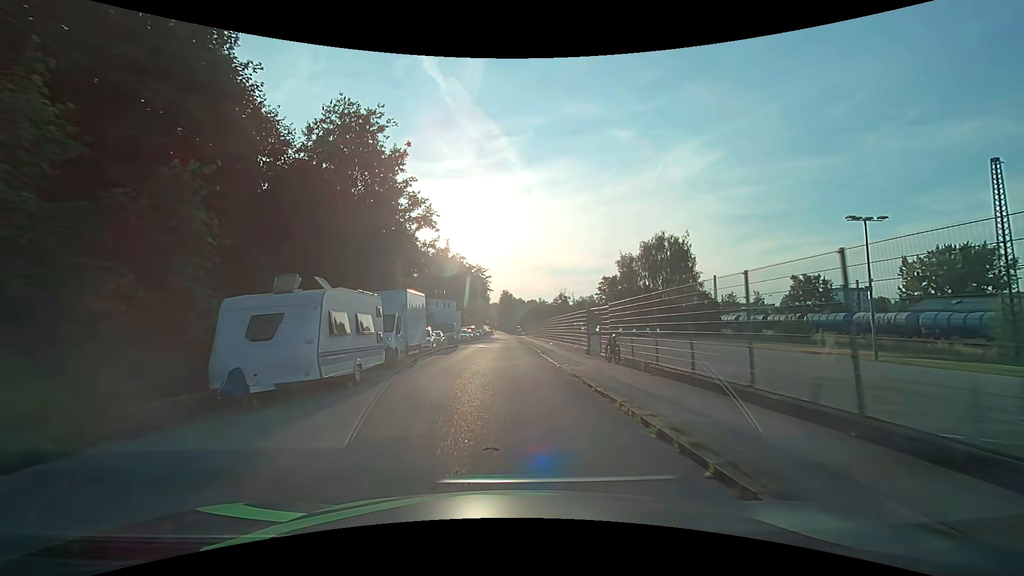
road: residential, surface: asphalt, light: Day
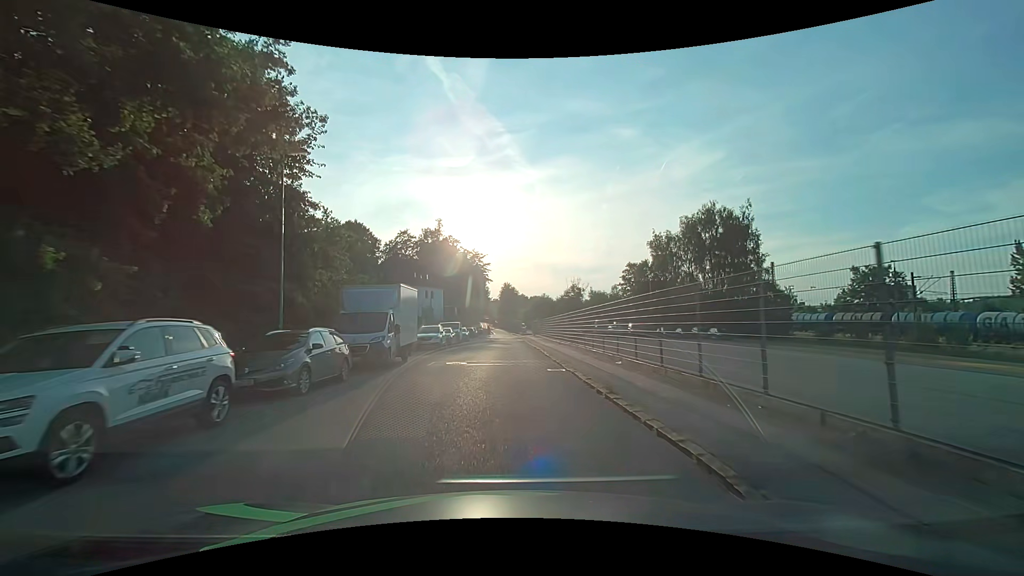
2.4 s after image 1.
(-0.1, +24.0) m; 0°
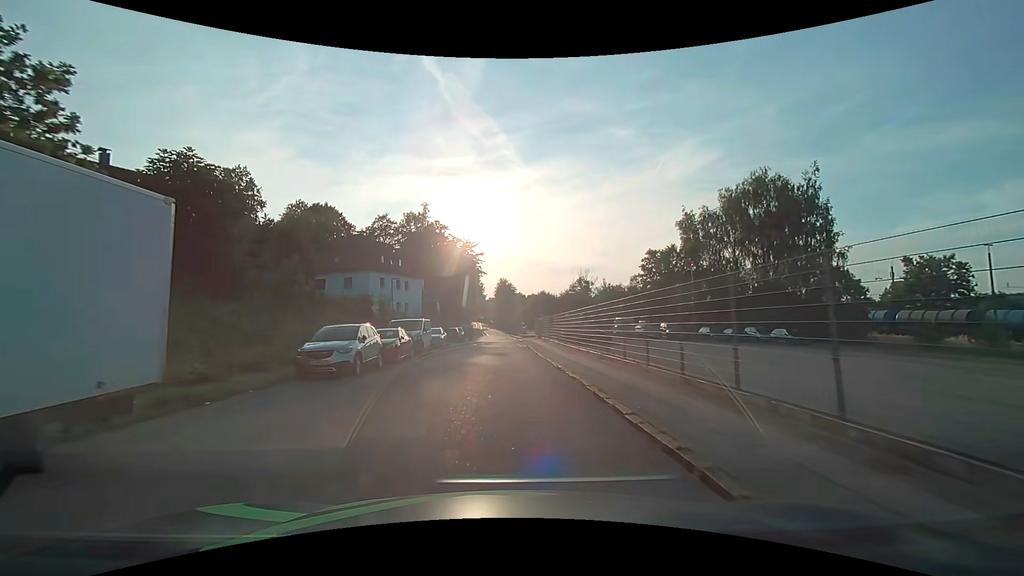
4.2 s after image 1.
(+0.1, +17.1) m; 0°
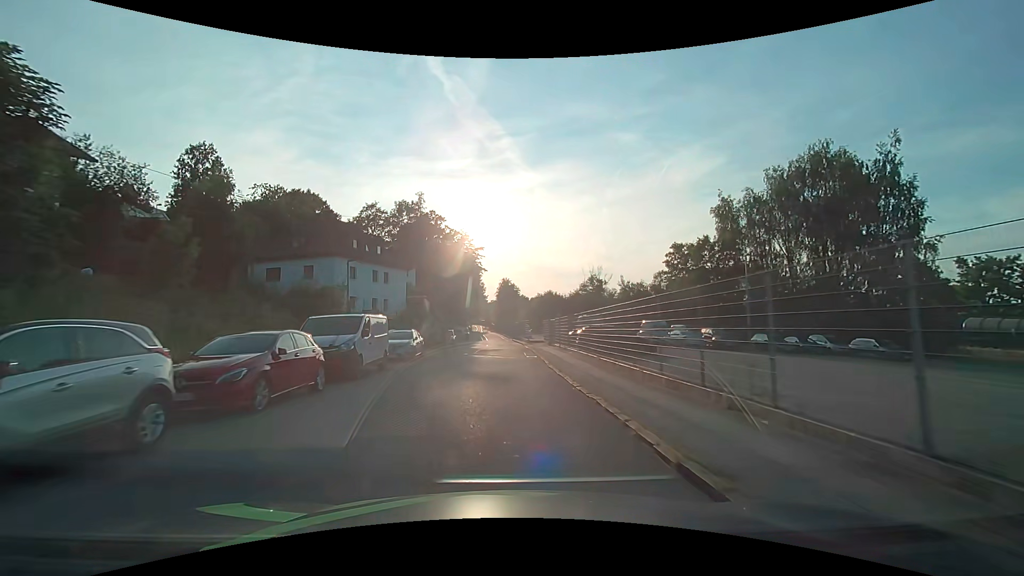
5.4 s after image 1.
(0.0, +11.3) m; 0°
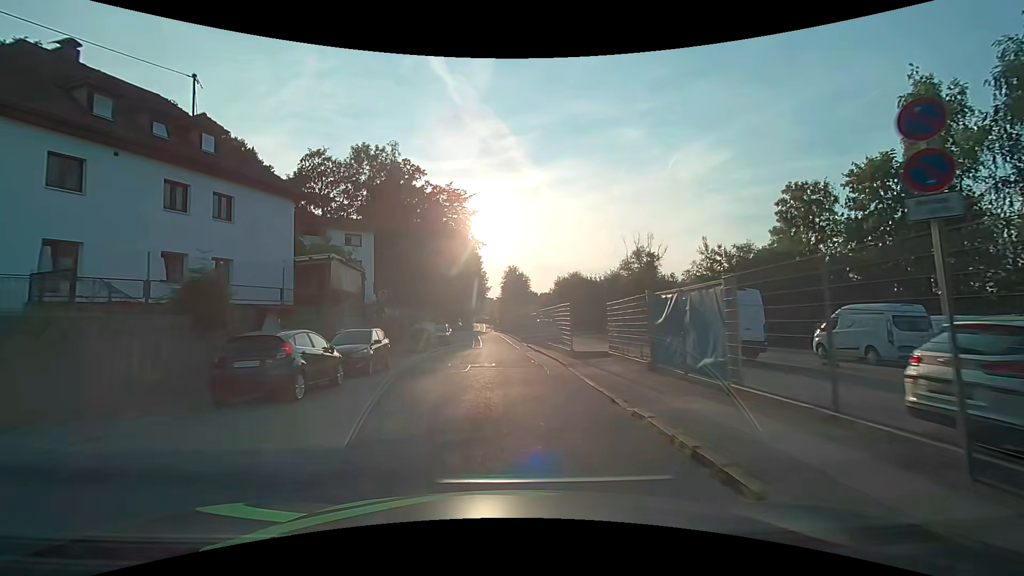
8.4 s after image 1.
(-0.1, +28.8) m; -1°
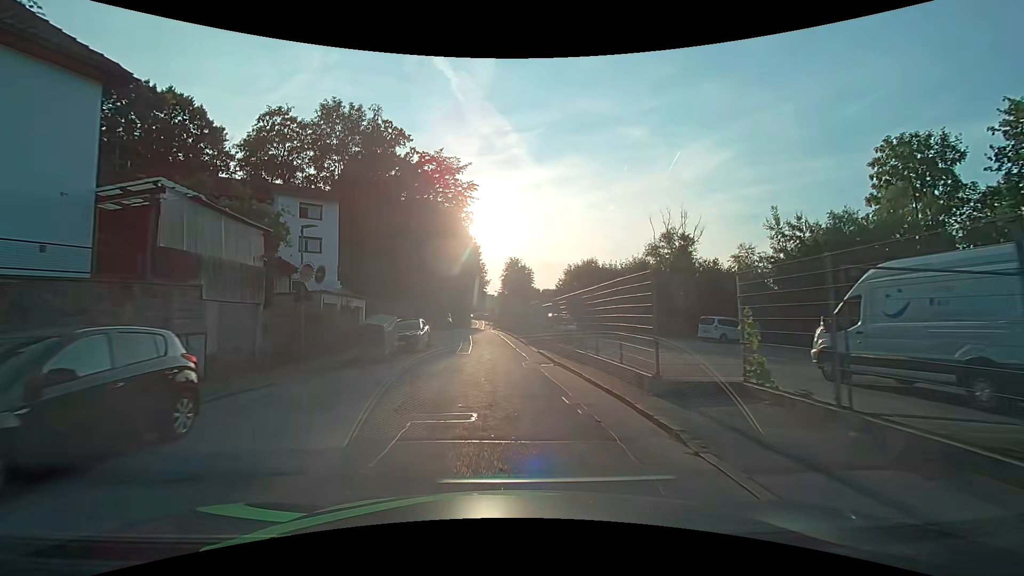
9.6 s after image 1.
(0.0, +11.4) m; 0°
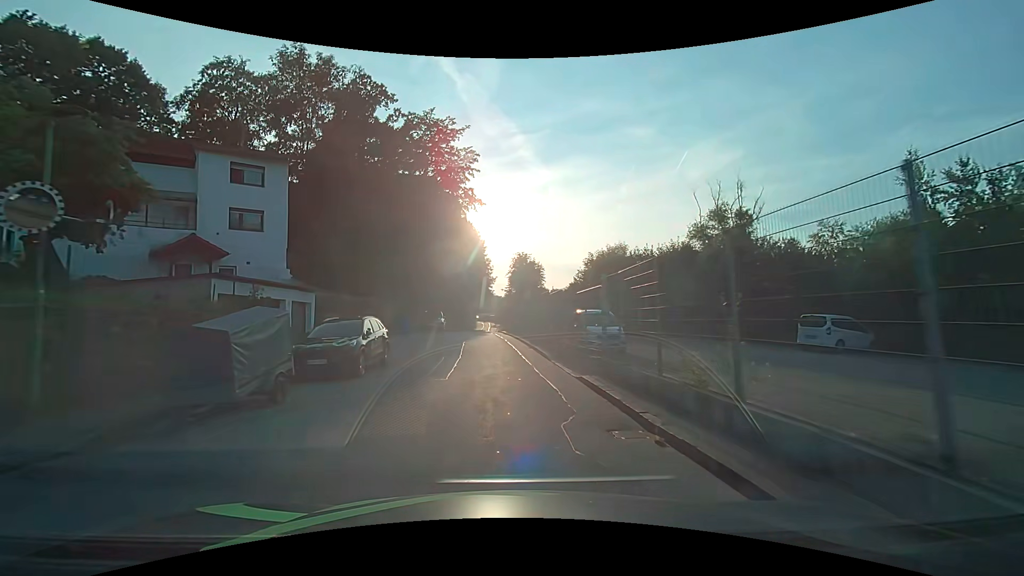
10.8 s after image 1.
(0.0, +10.8) m; -1°
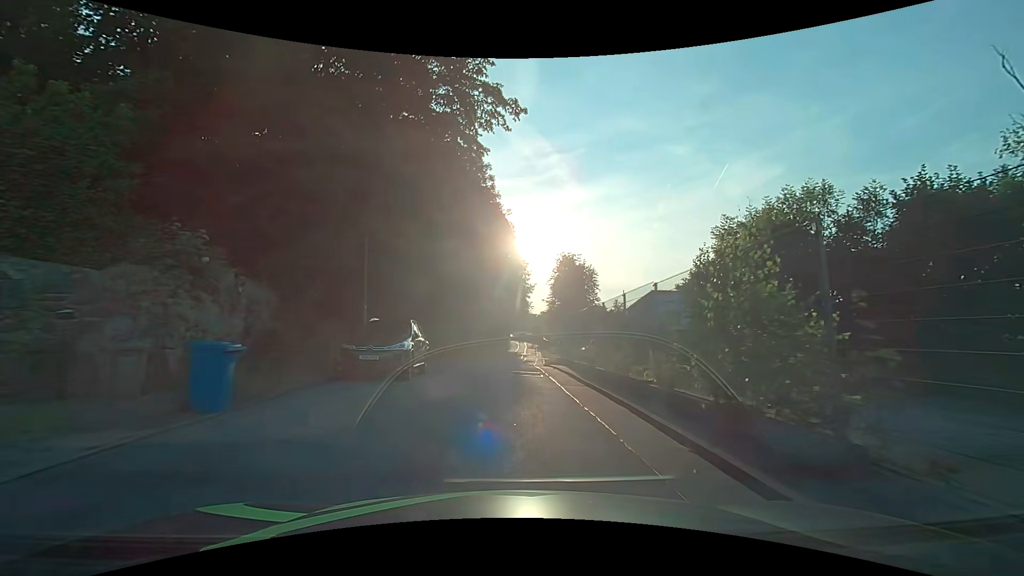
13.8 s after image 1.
(-1.1, +23.8) m; -3°
